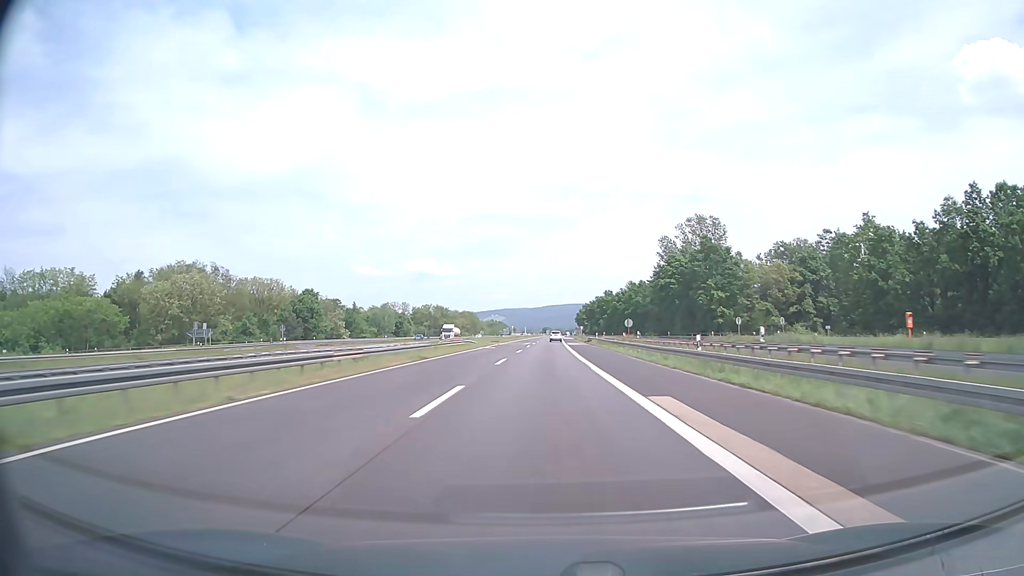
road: motorway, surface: asphalt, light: Day
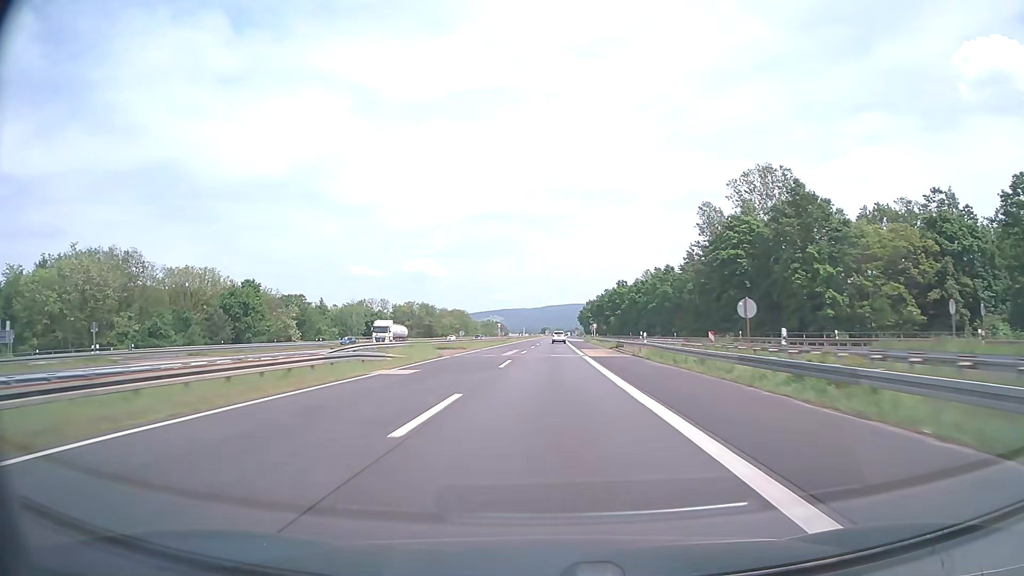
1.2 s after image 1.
(+0.2, +37.5) m; 0°
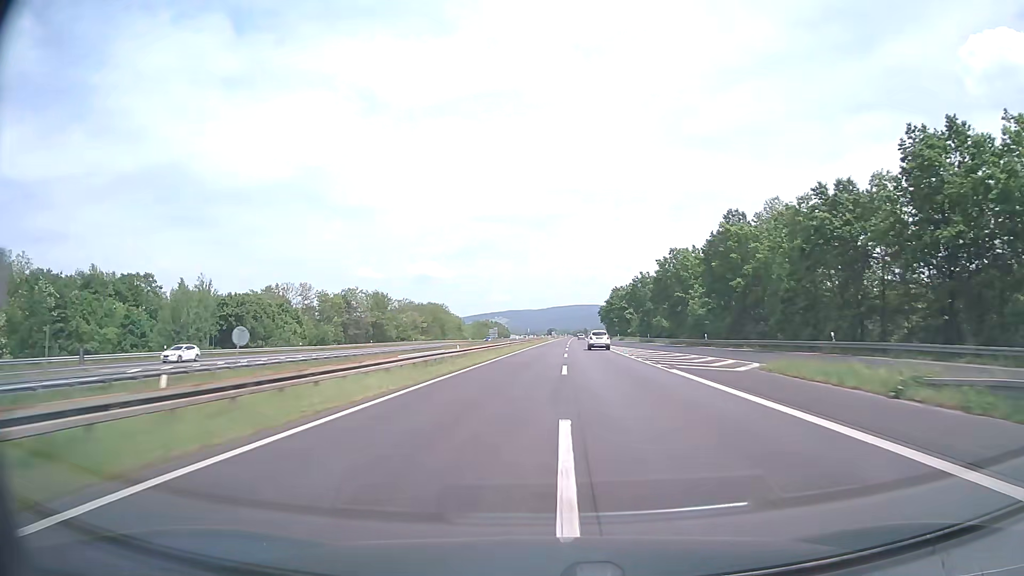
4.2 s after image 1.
(-0.8, +93.6) m; -1°
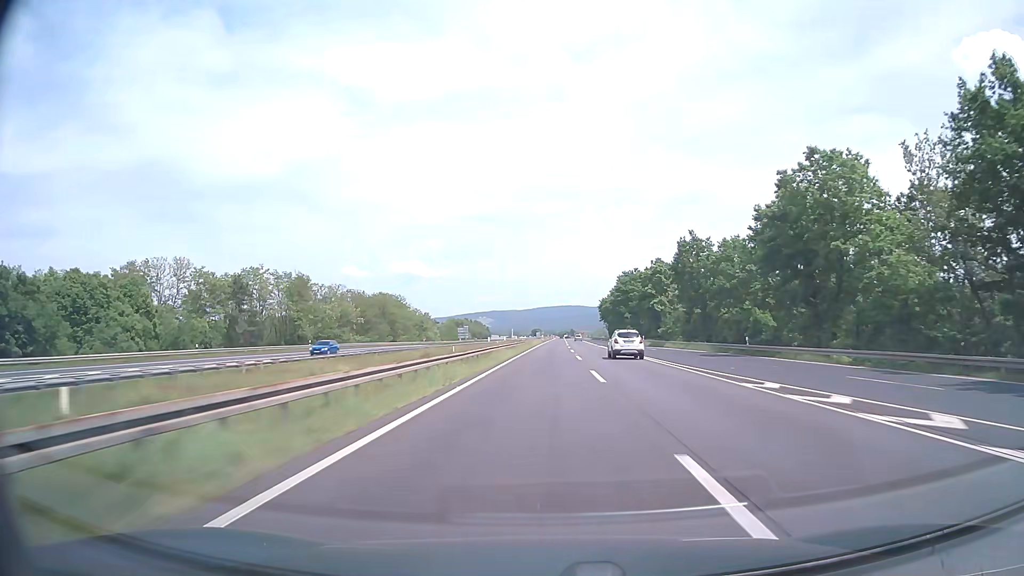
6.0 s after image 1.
(+0.5, +56.6) m; +1°
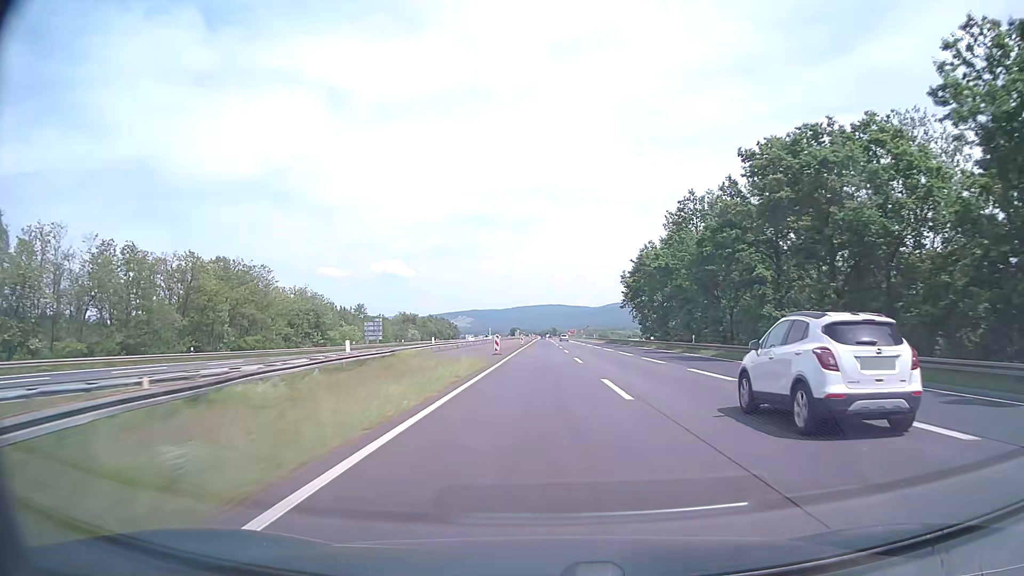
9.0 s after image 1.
(+1.7, +94.8) m; +2°
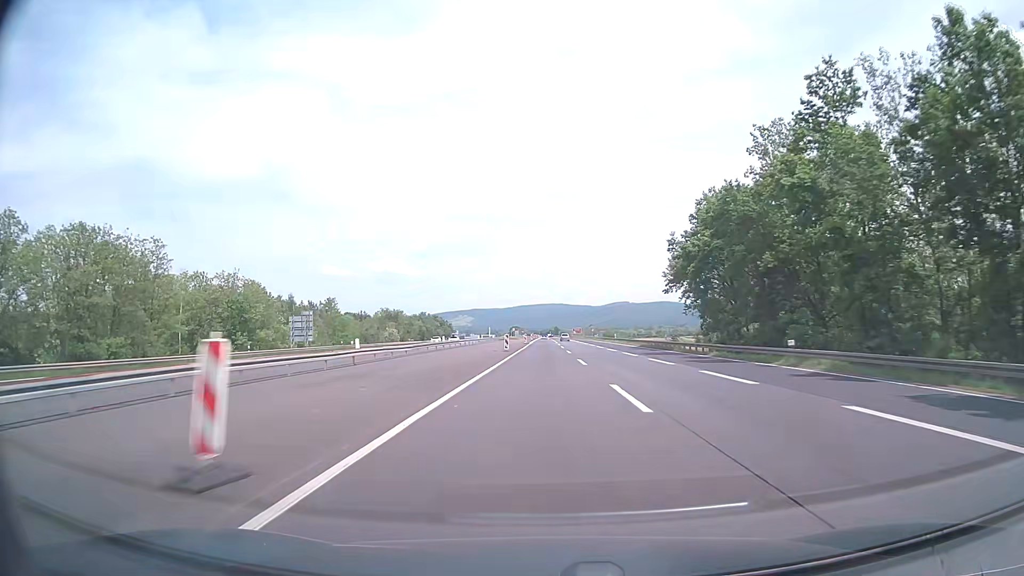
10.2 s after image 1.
(0.0, +38.0) m; 0°
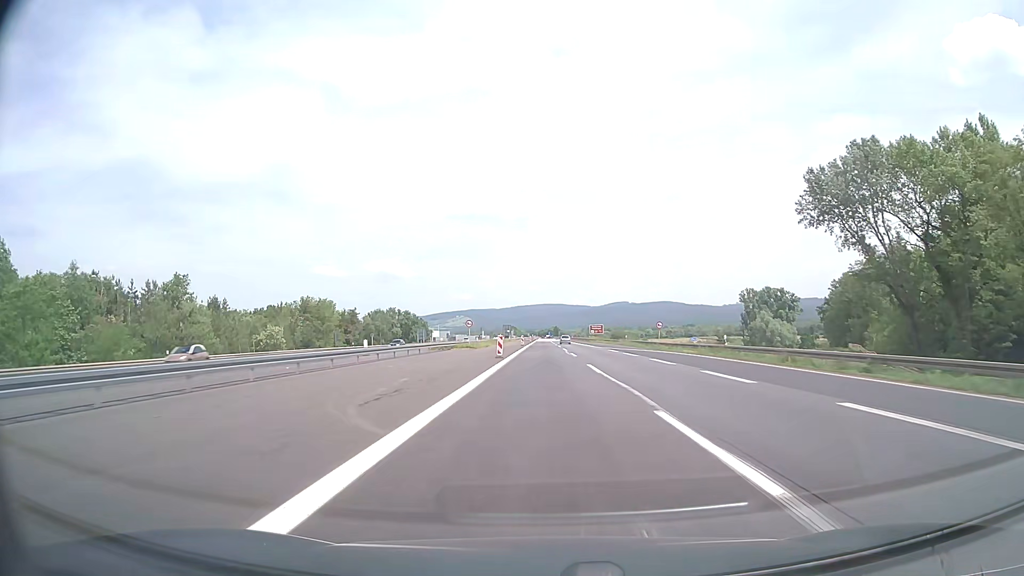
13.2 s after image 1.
(-0.2, +95.1) m; 0°
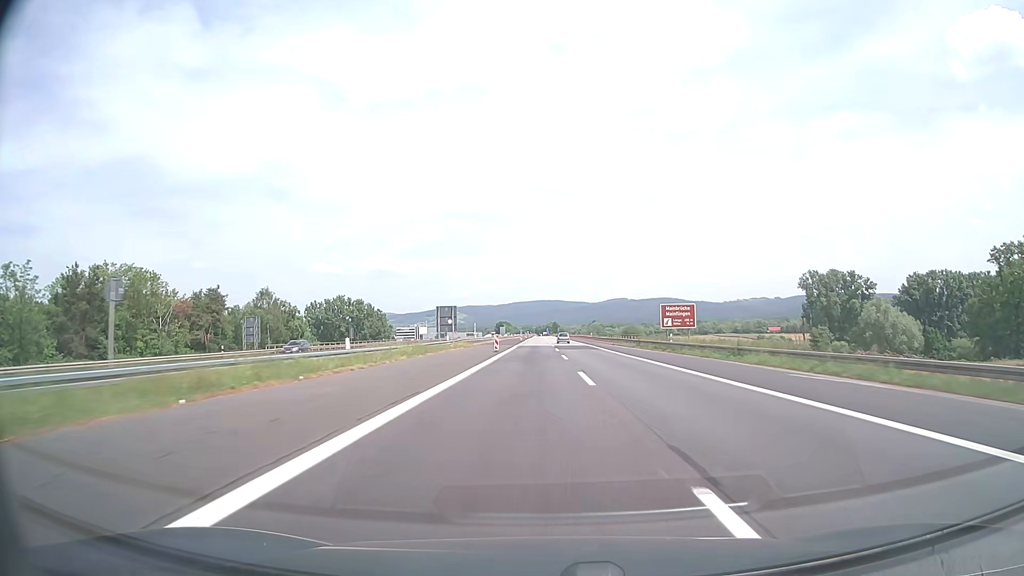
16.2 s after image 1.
(+0.3, +95.1) m; 0°
(0, +10) (0, +20) (0, +30) (0, +40) (0, +50) (0, +60) (0, +70) (0, +80) (-1, +90) (-1, +100) m
